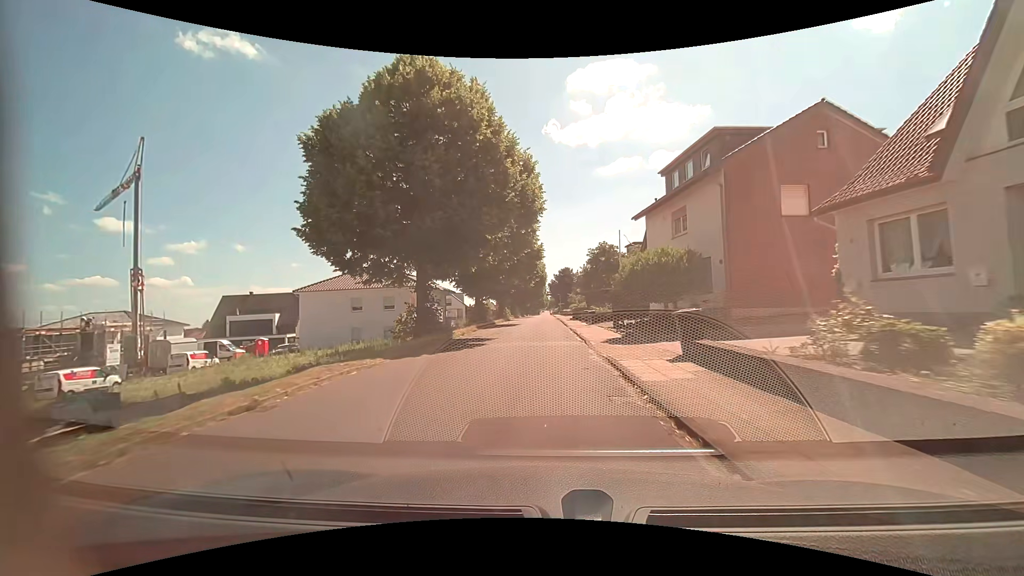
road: residential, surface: asphalt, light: Day
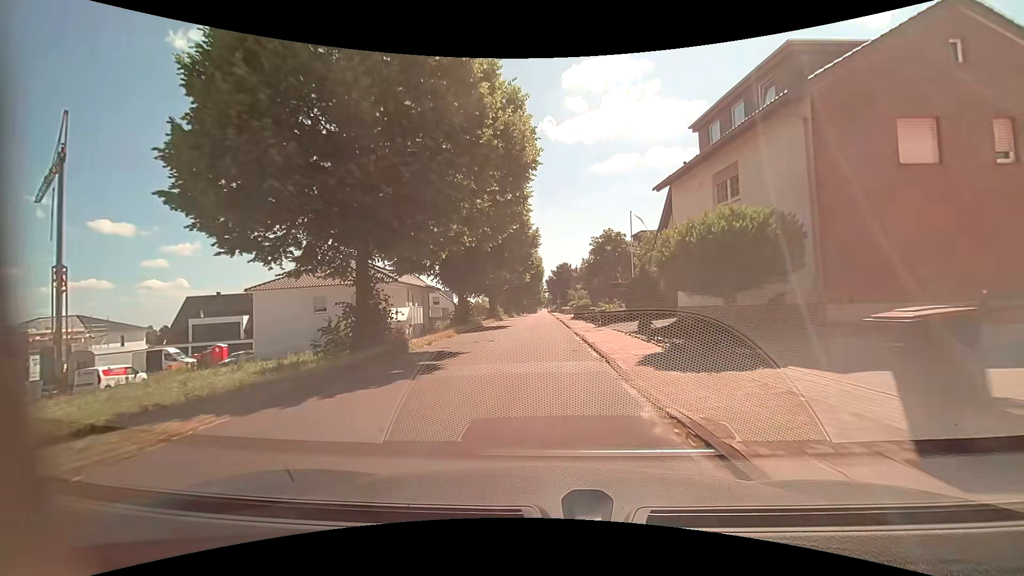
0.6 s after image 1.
(+0.1, +7.4) m; +1°
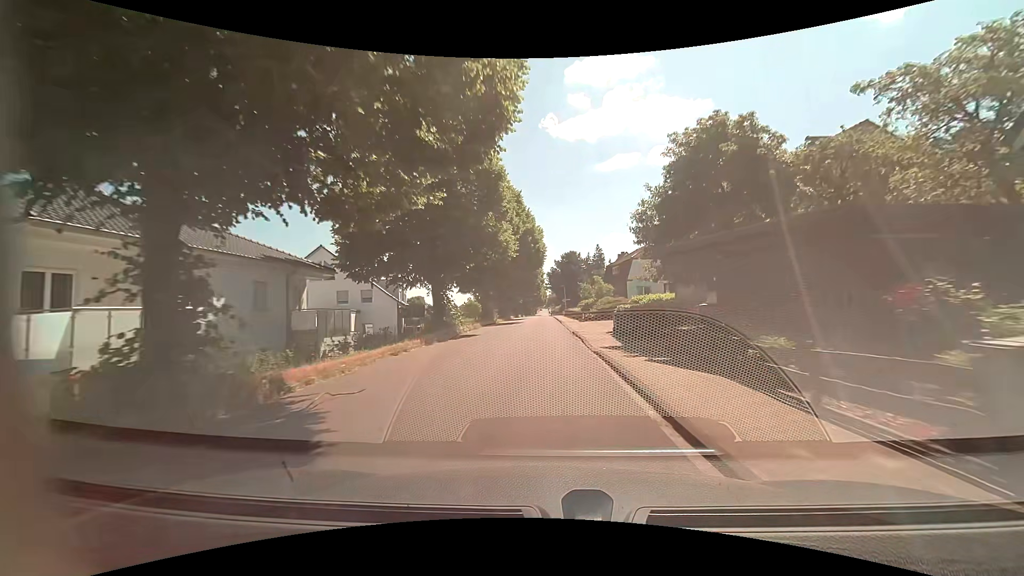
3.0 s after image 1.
(-0.2, +29.4) m; -1°
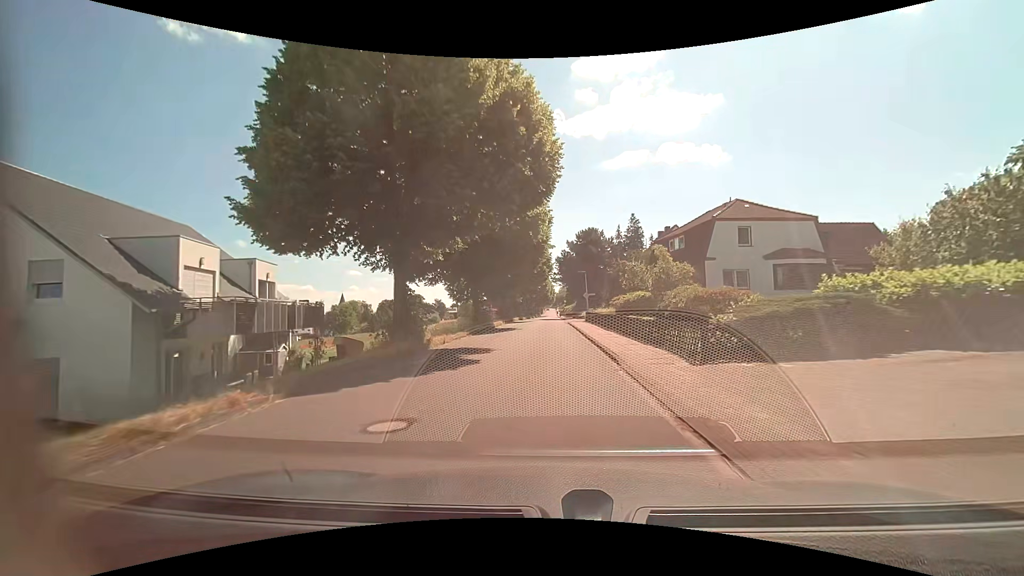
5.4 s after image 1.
(+0.1, +29.7) m; 0°
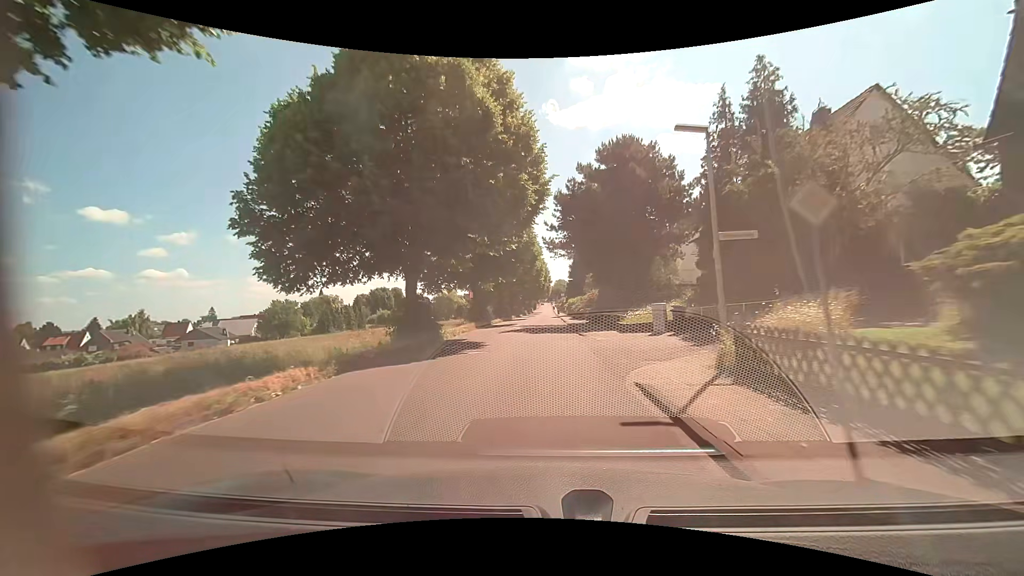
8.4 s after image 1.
(+0.5, +37.8) m; 0°
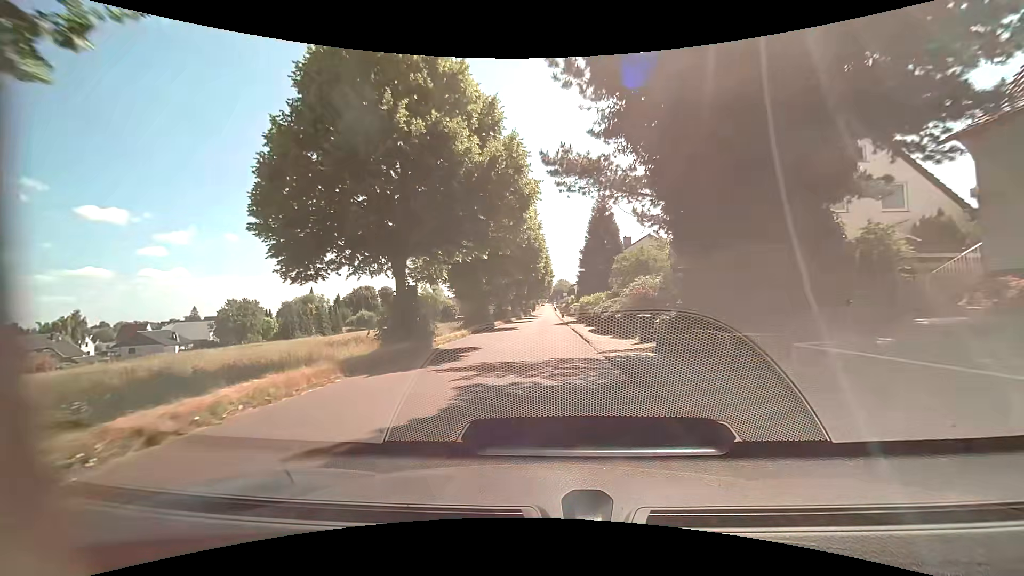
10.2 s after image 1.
(+0.1, +21.7) m; +1°
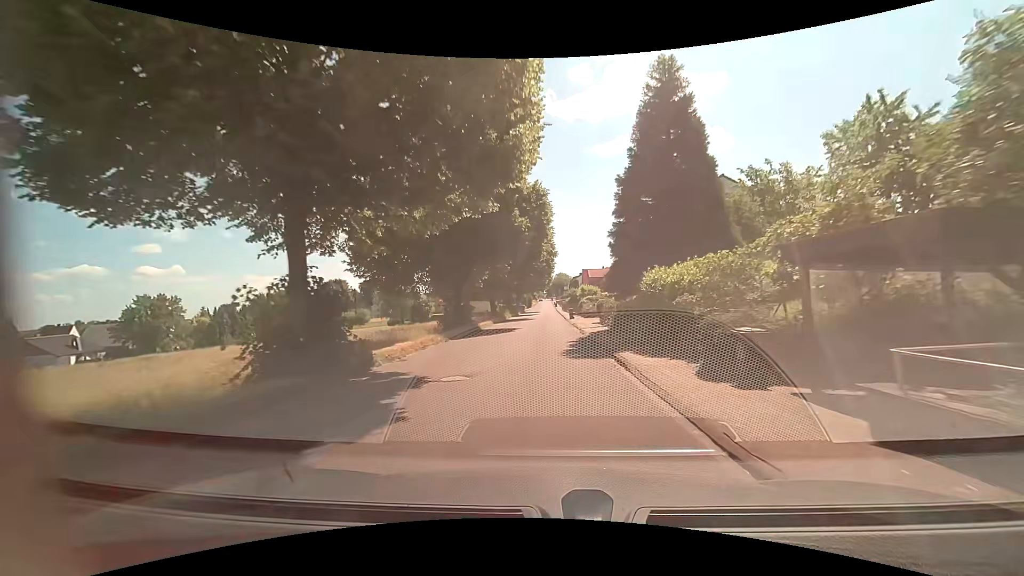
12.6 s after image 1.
(-0.7, +28.6) m; -1°
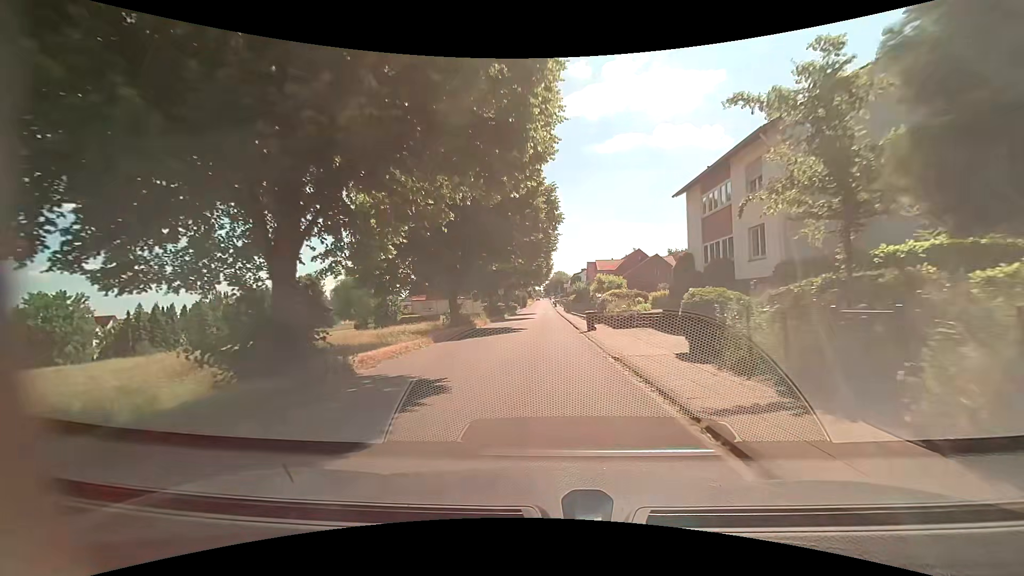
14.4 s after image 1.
(0.0, +20.9) m; 0°
(0, +10) (0, +20) (0, +30) (0, +40) (0, +50) (0, +60) (0, +70) (0, +80) (0, +90) (-1, +100) m
